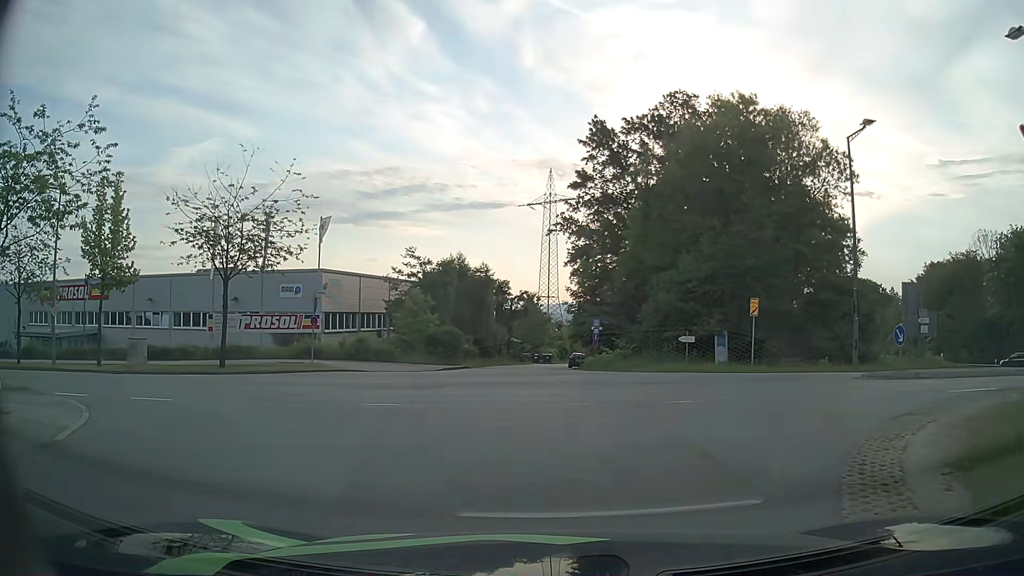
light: Day
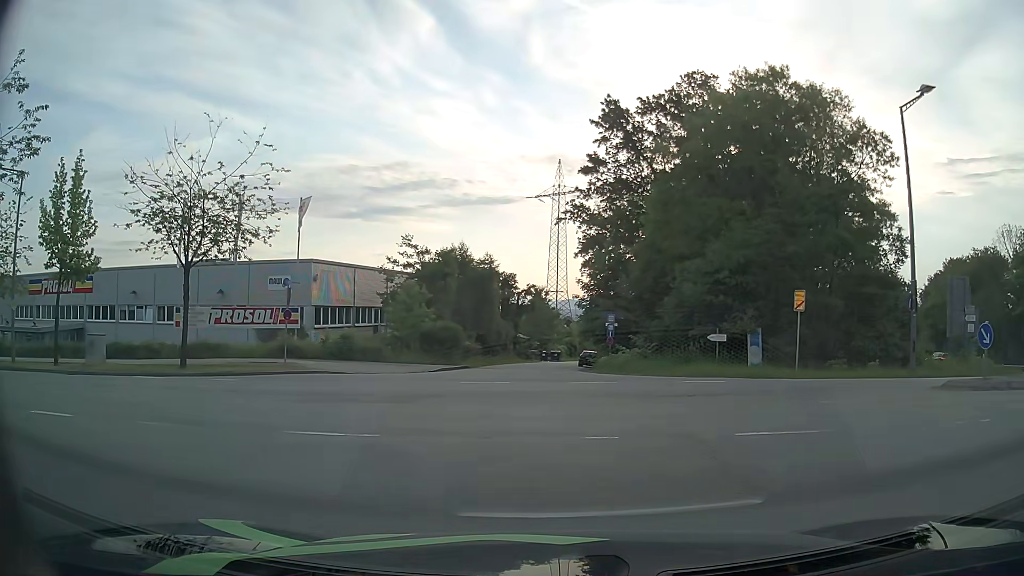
(0.0, +4.0) m; 0°
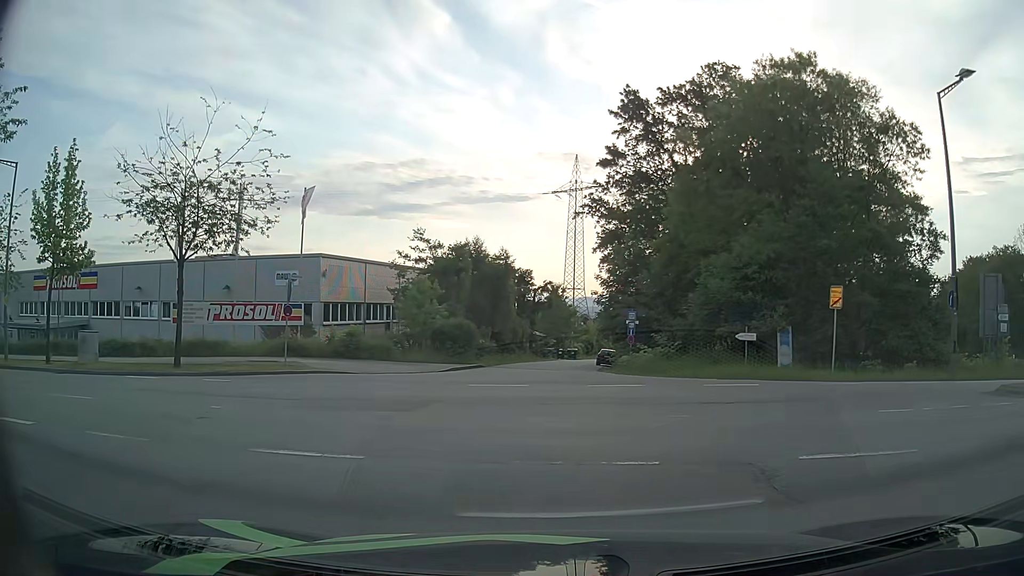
(0.0, +1.6) m; -2°
